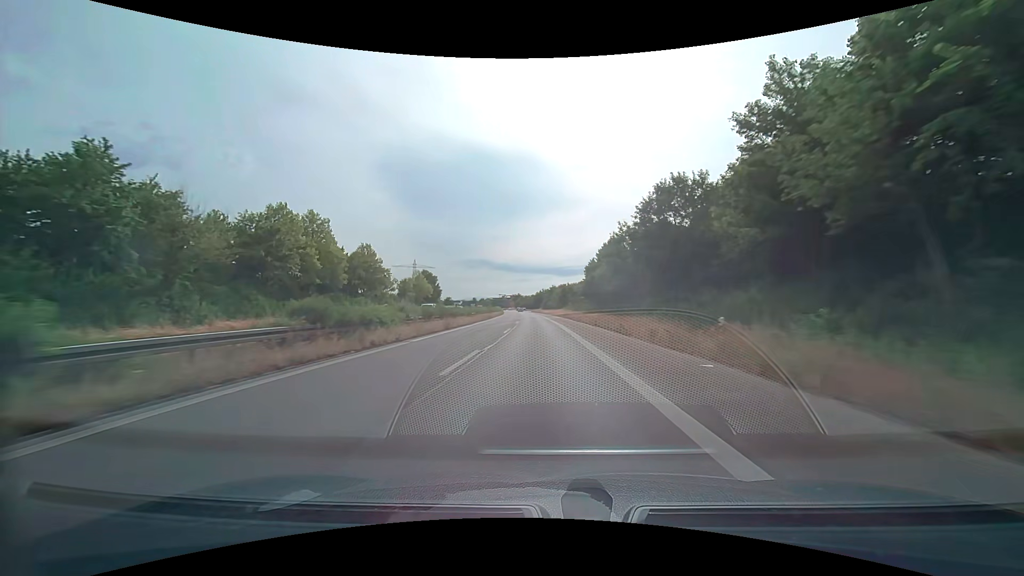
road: trunk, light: Day
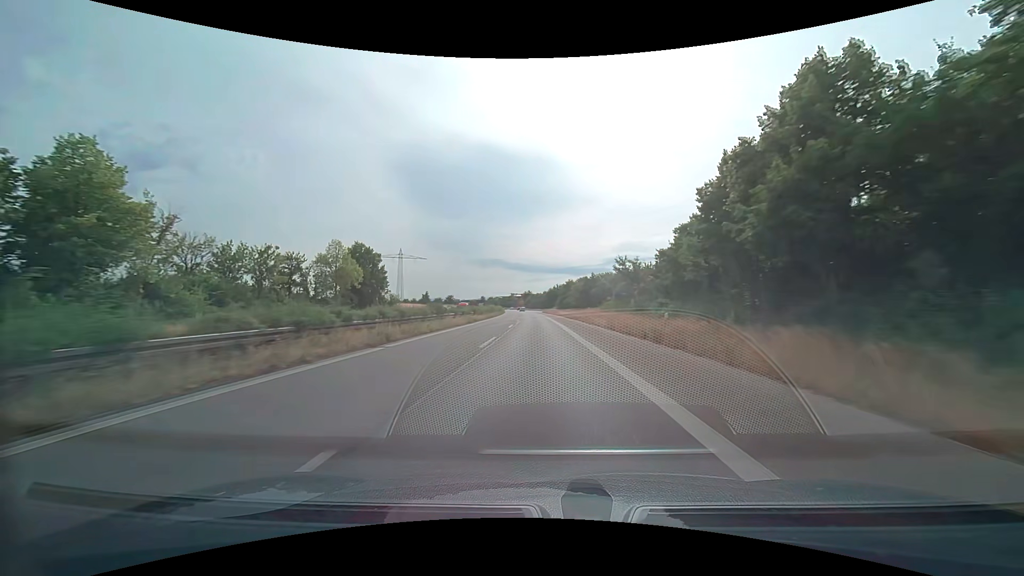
(-0.6, +47.4) m; -1°
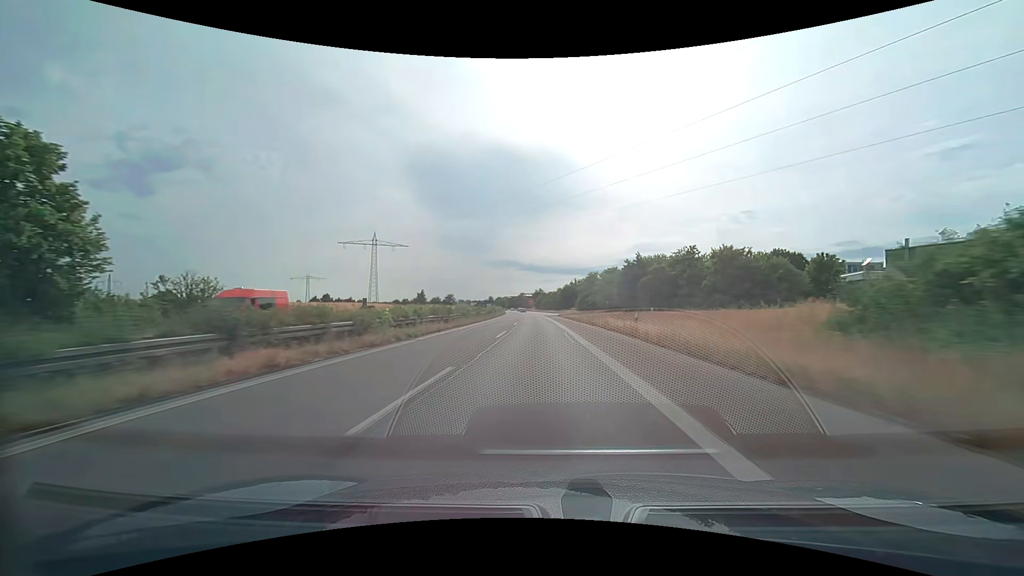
(-0.6, +47.4) m; -2°
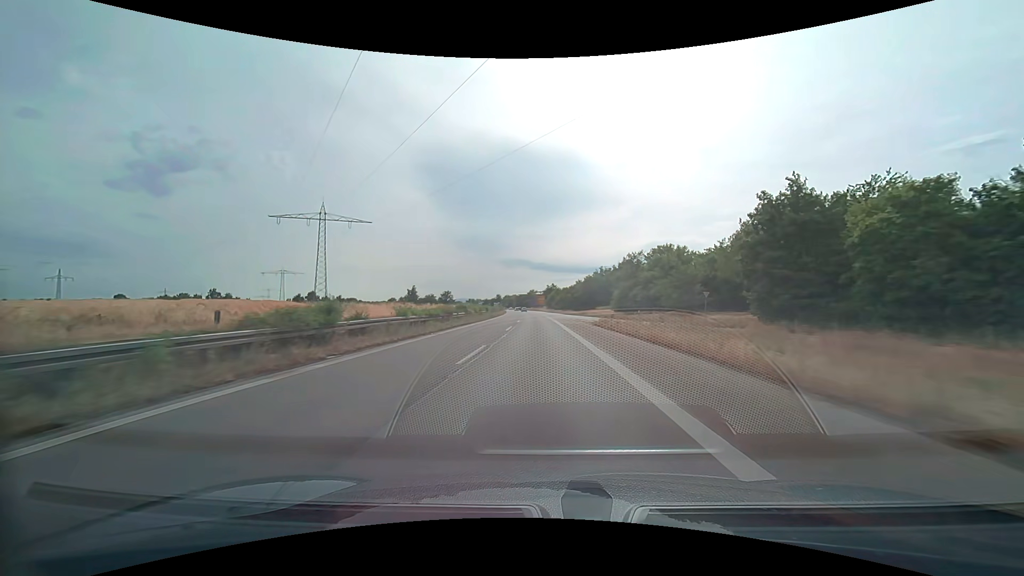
(-0.5, +47.4) m; -1°
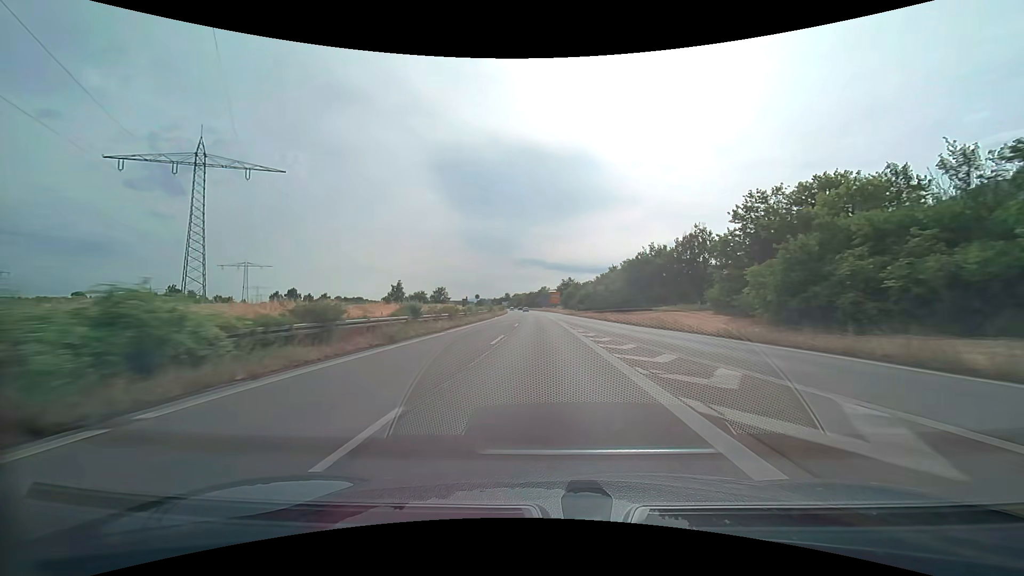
(-0.7, +47.4) m; -2°
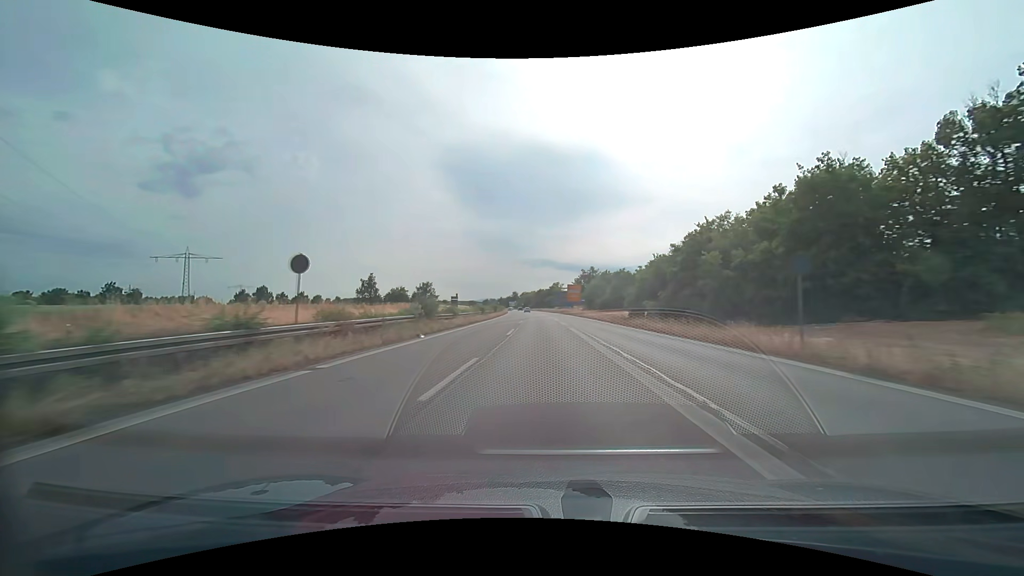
(-0.5, +47.4) m; -1°
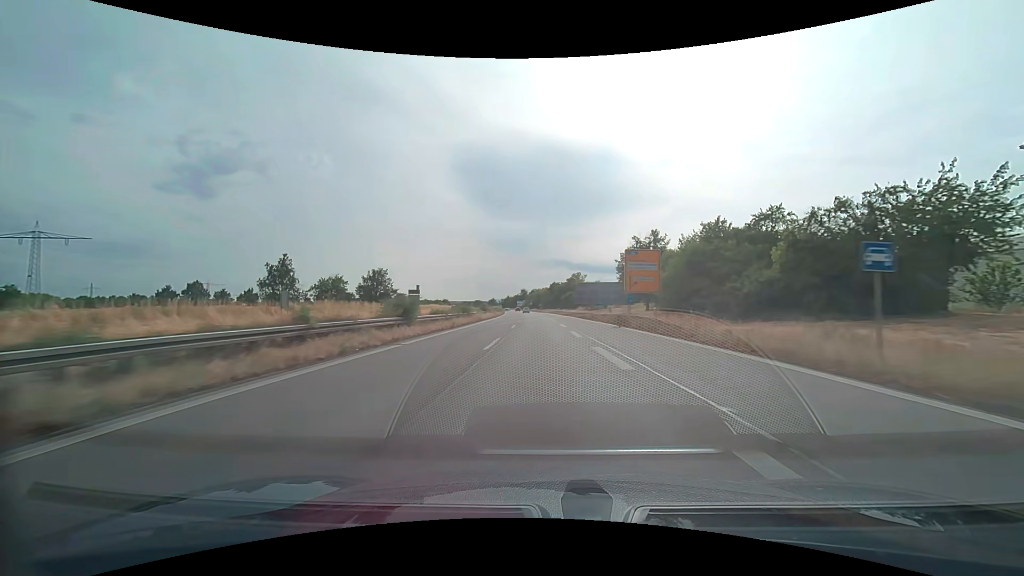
(-0.8, +63.2) m; -2°
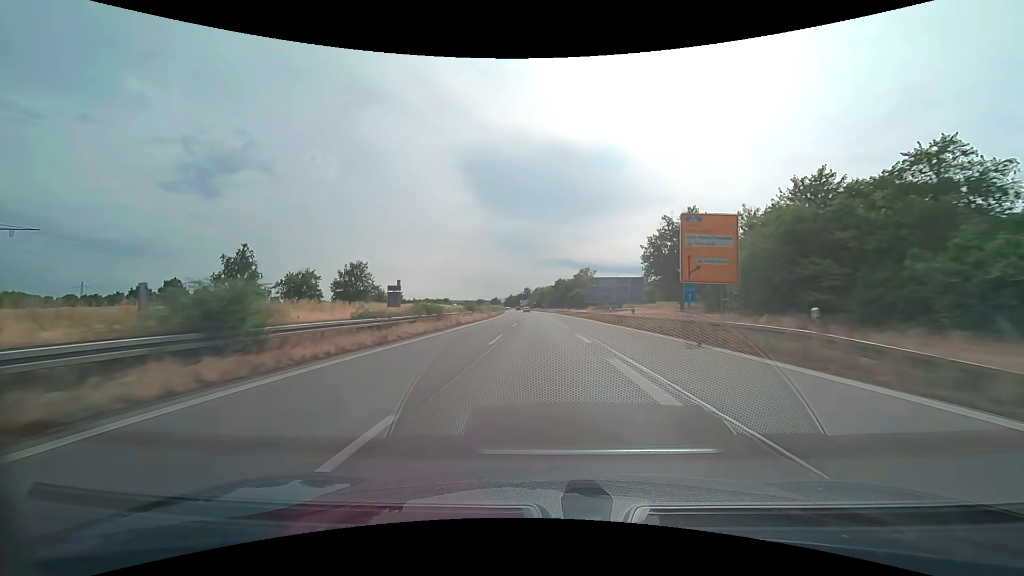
(-0.1, +15.8) m; 0°
(0, +10) (0, +20) (0, +30) (-1, +40) (-1, +50) (-1, +60) (-1, +70) (-2, +80) (-2, +90) (-3, +100) m
